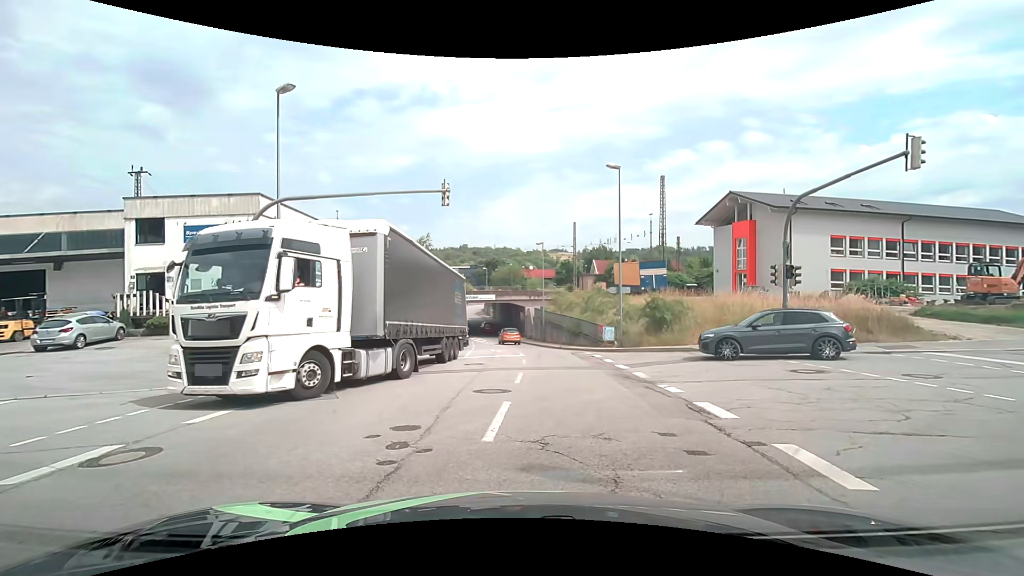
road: tertiary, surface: asphalt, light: Day
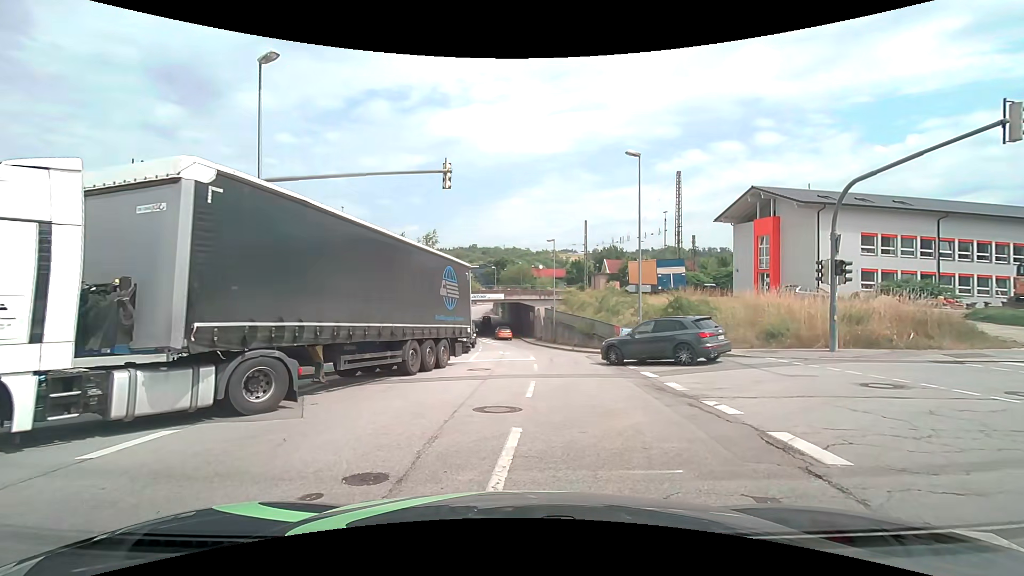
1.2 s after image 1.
(0.0, +2.1) m; +1°
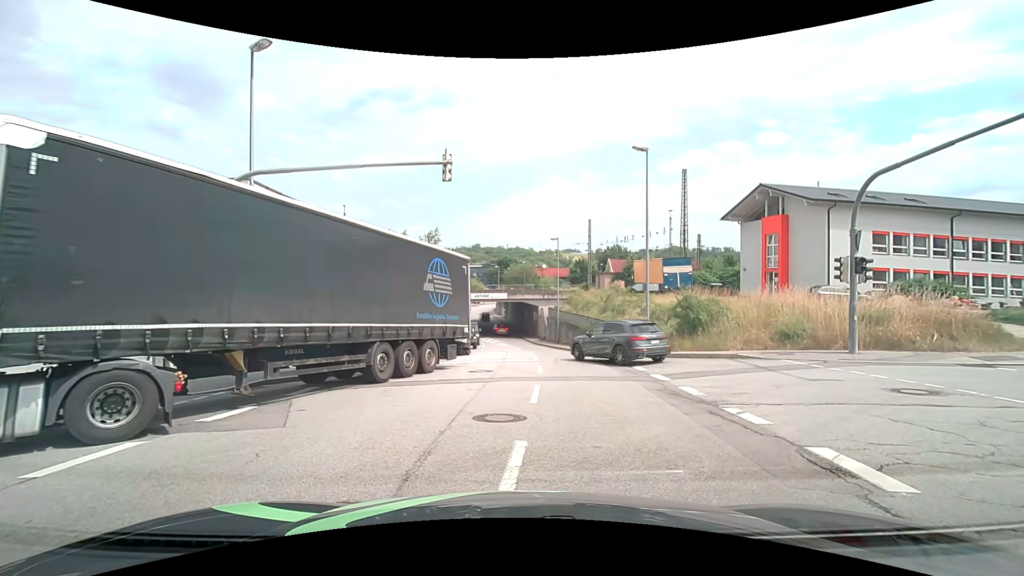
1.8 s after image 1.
(0.0, +0.7) m; 0°
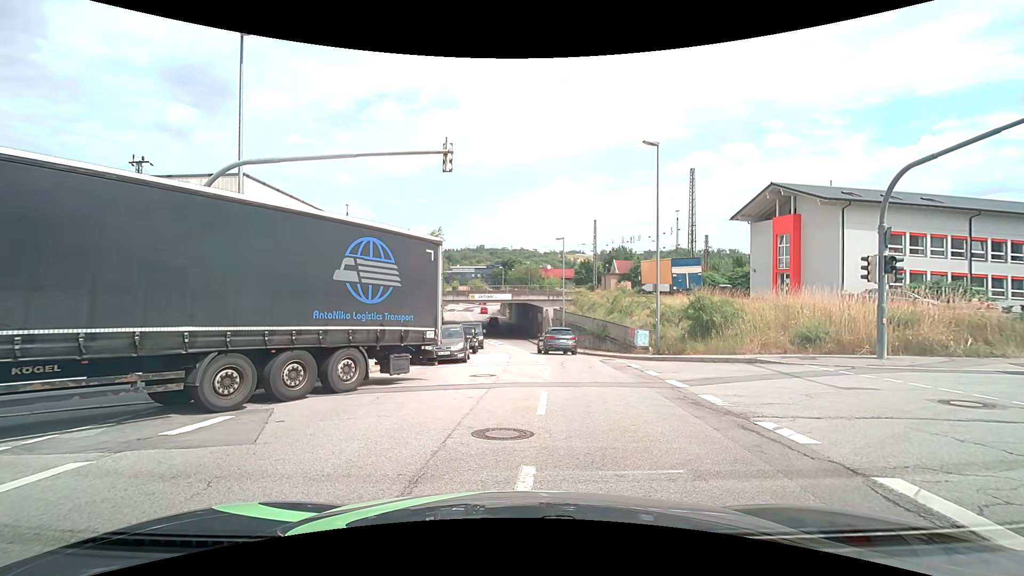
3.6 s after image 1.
(0.0, +0.9) m; 0°
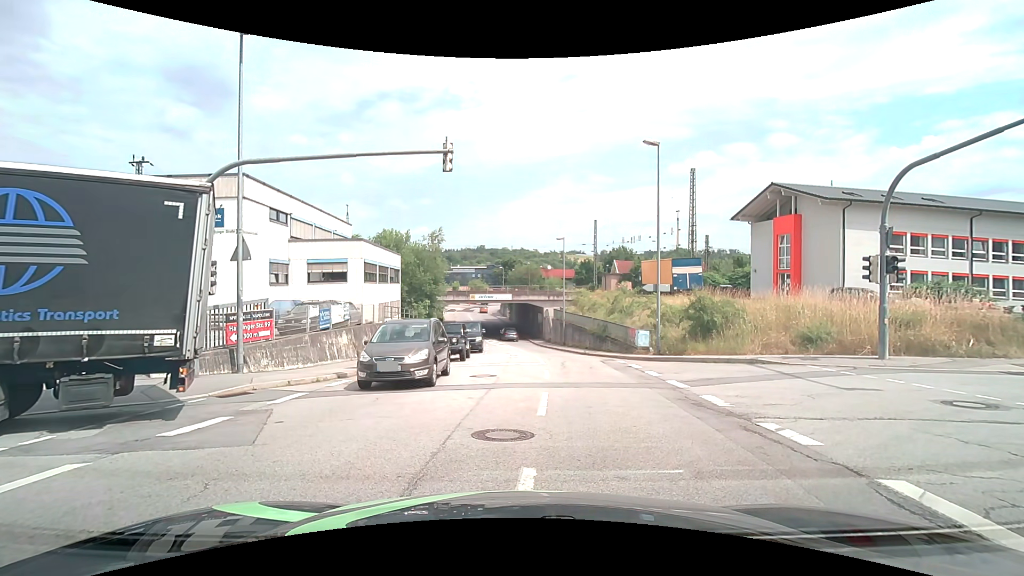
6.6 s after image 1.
(0.0, +0.1) m; 0°
(-5, +7) (-15, +6) (-25, +5) (-35, +4) (-45, +3) (-55, +1) (-65, 0) (-75, -2) (-85, -3) (-95, -4) m
